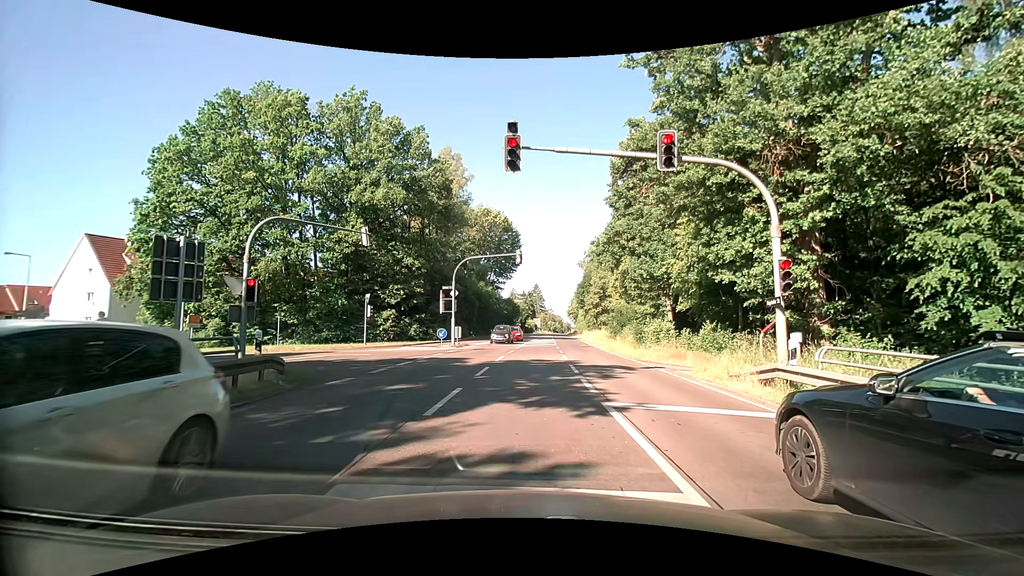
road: secondary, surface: asphalt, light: Day
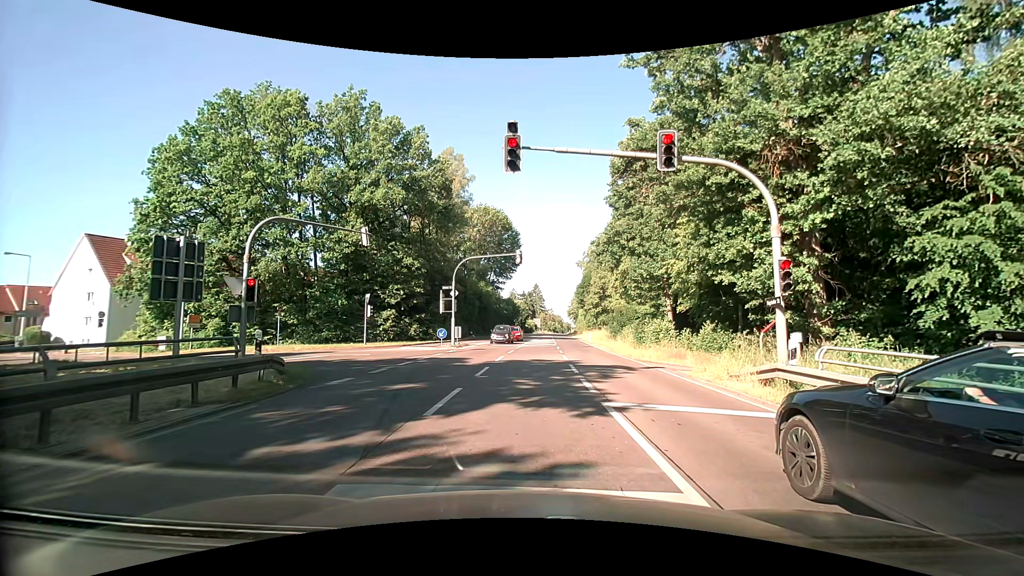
(0.0, 0.0) m; 0°
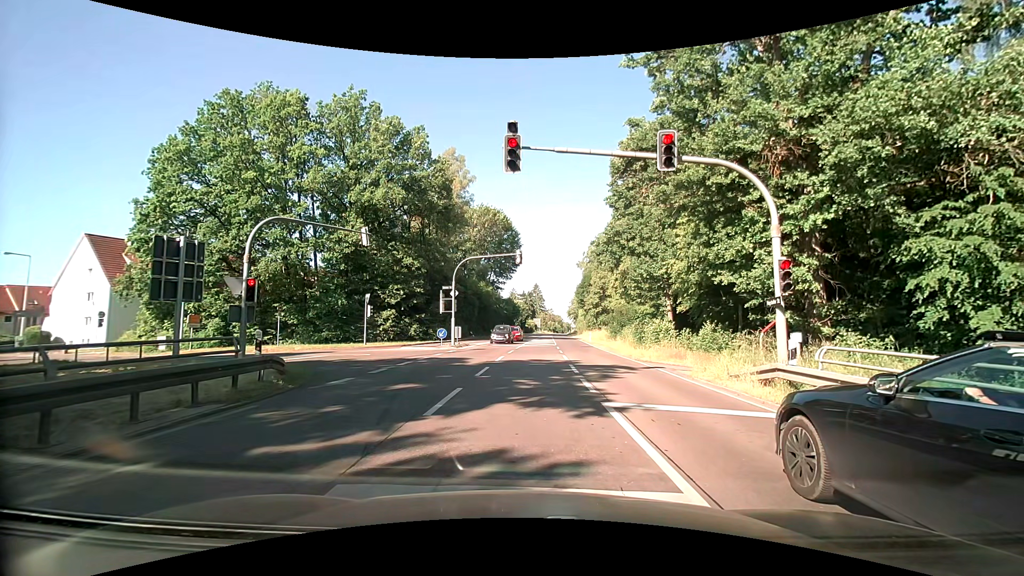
(0.0, 0.0) m; 0°
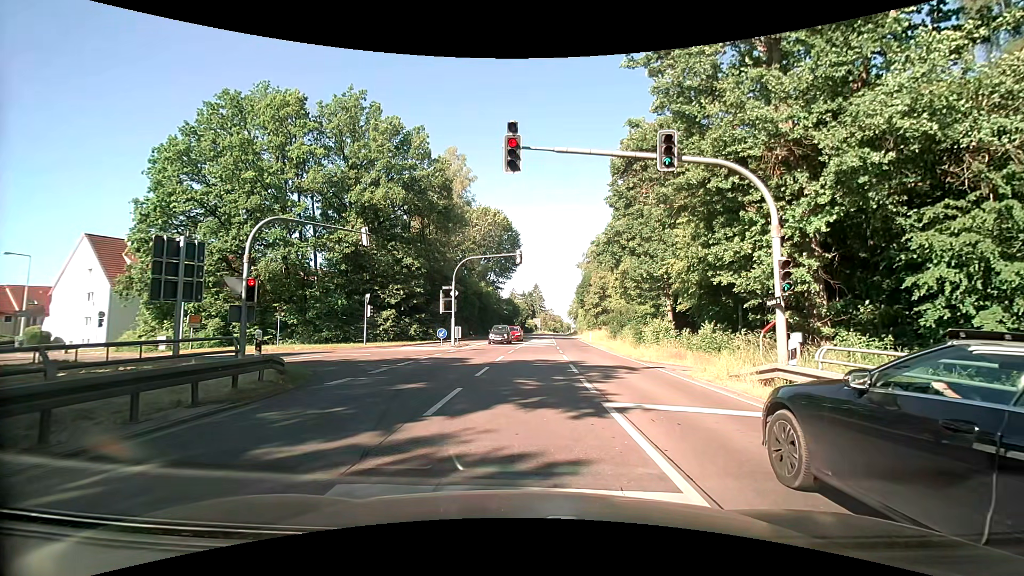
(0.0, 0.0) m; 0°
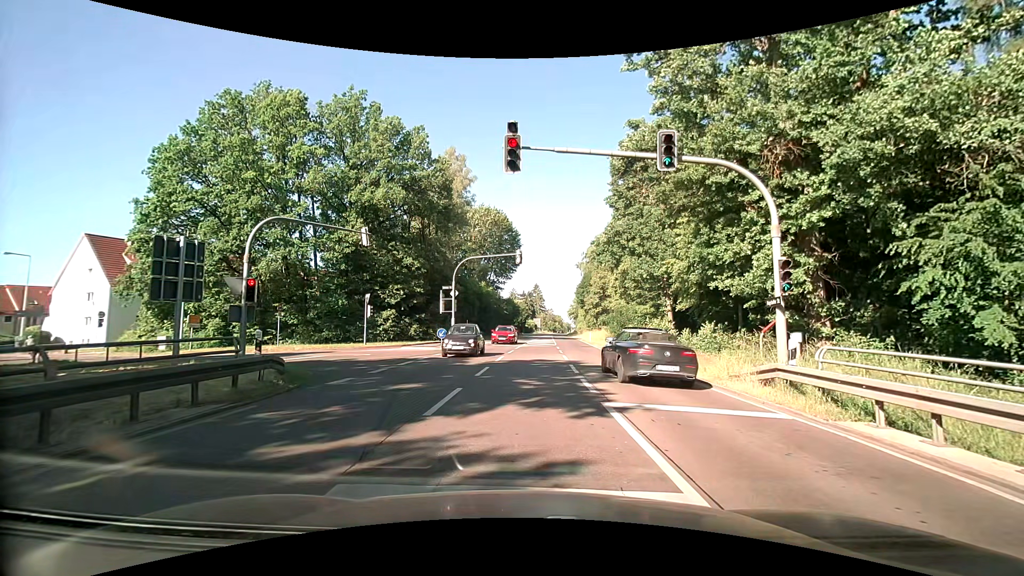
(0.0, 0.0) m; 0°
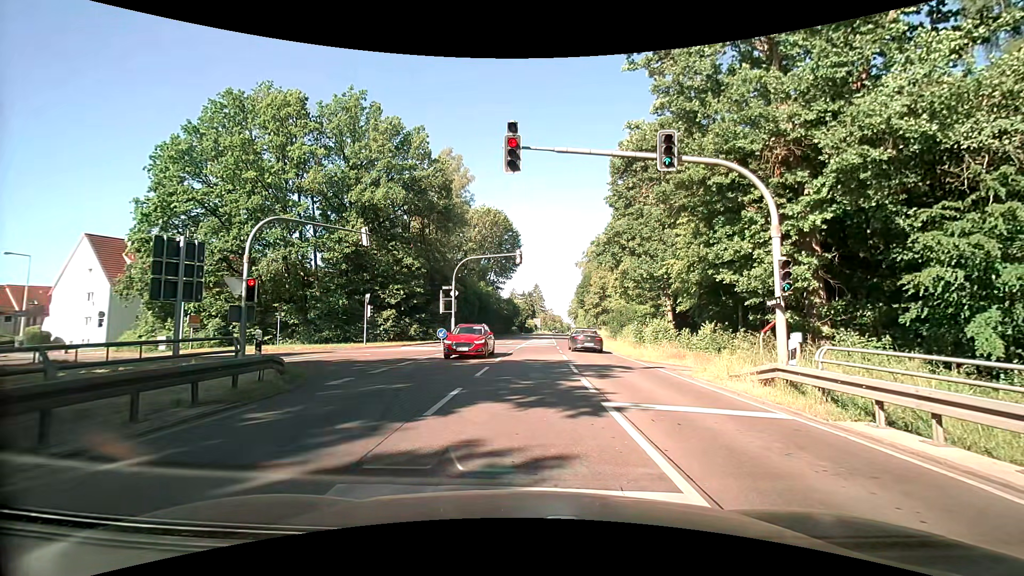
(0.0, 0.0) m; 0°
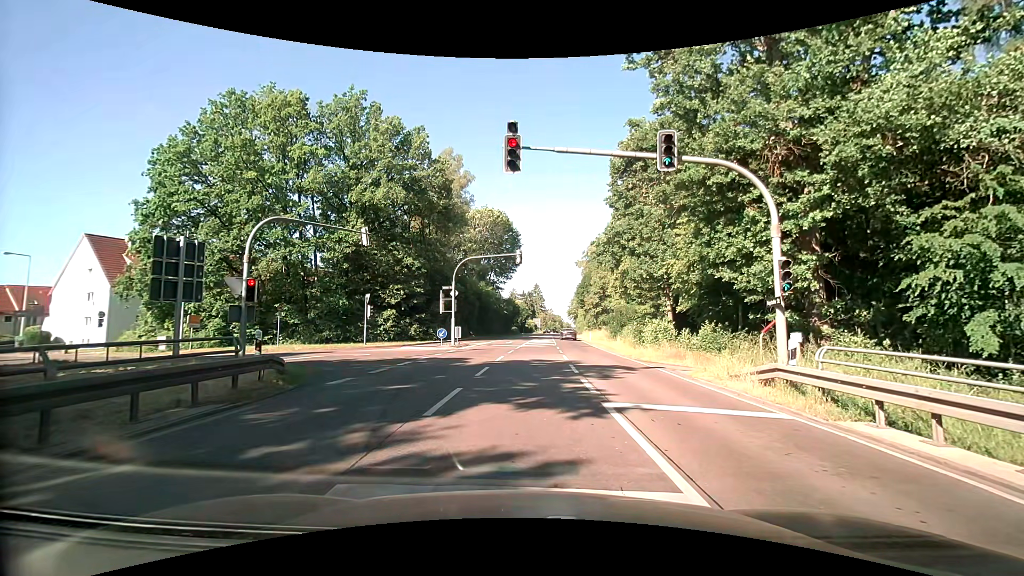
(0.0, 0.0) m; 0°
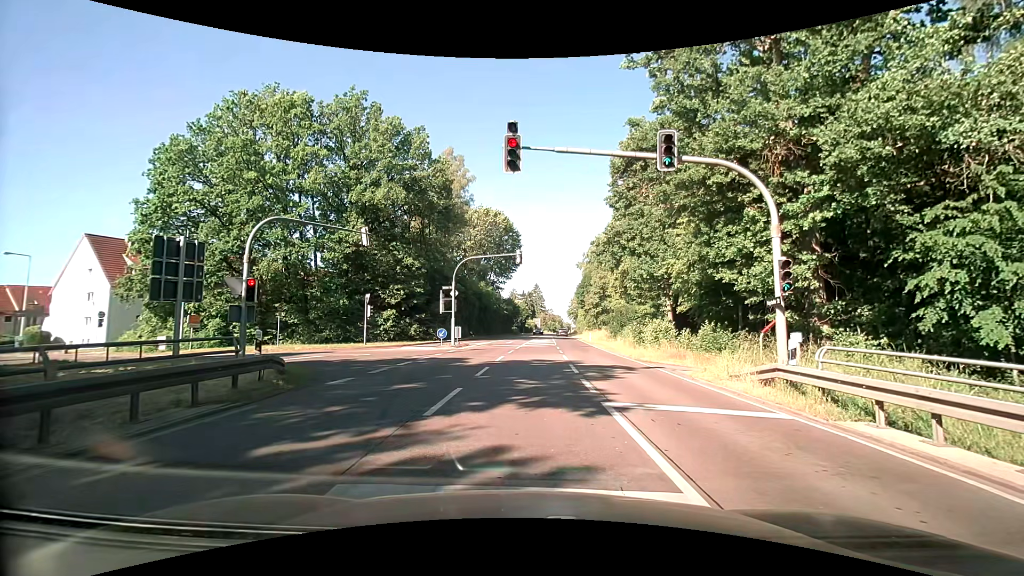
(0.0, 0.0) m; 0°
